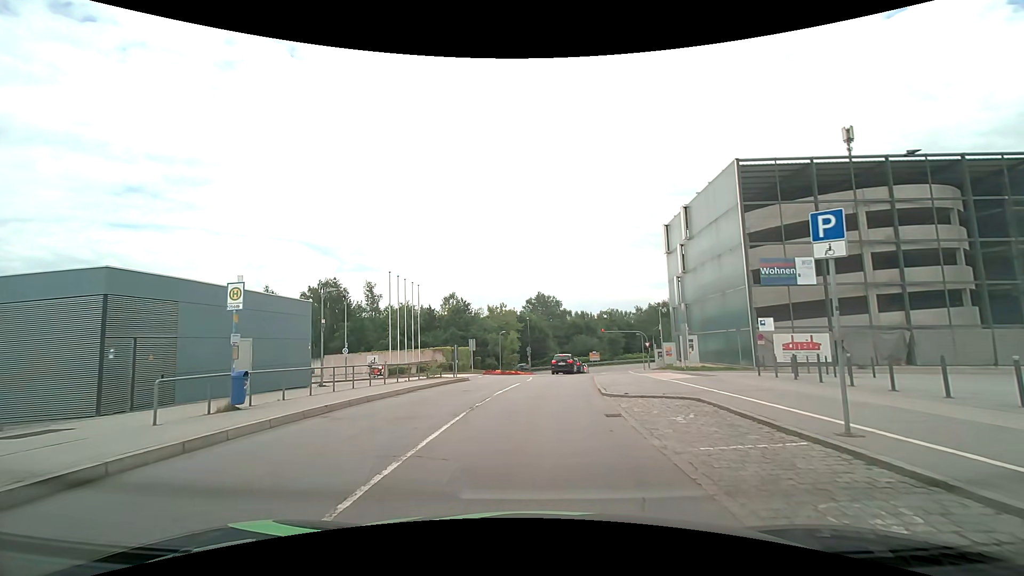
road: residential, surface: asphalt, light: Day
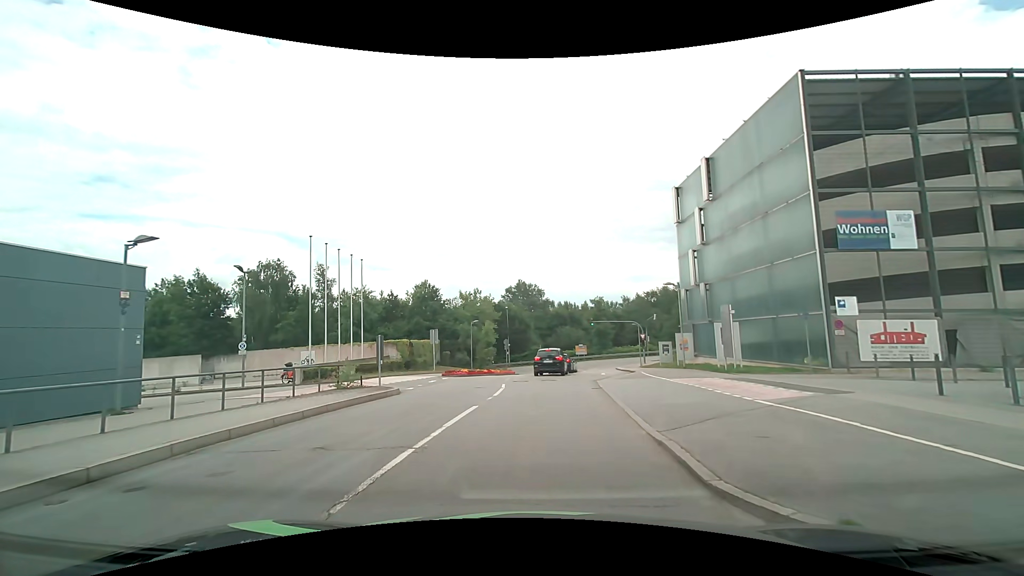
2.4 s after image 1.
(+0.2, +10.5) m; +2°
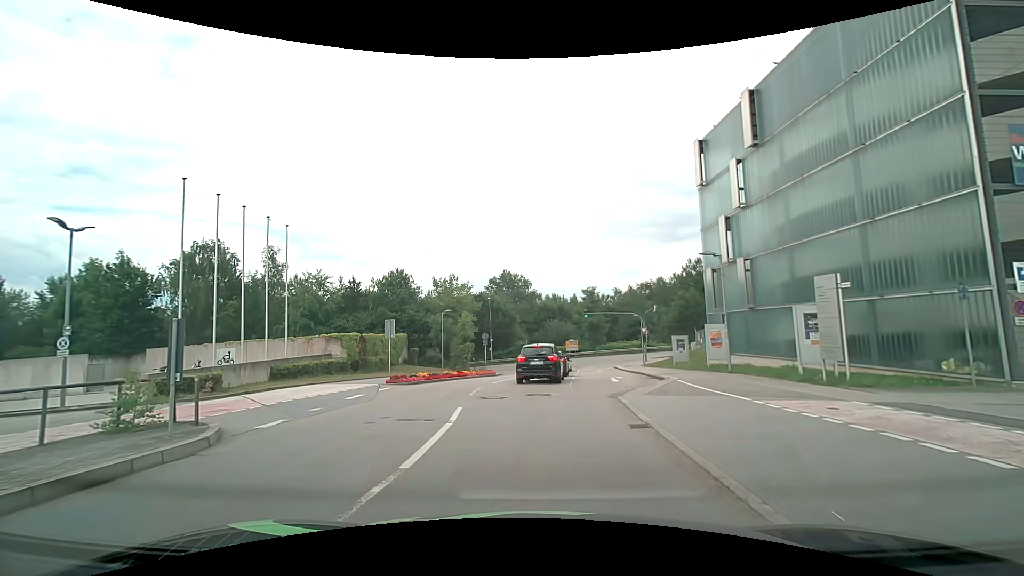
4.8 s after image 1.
(+0.1, +9.0) m; +1°
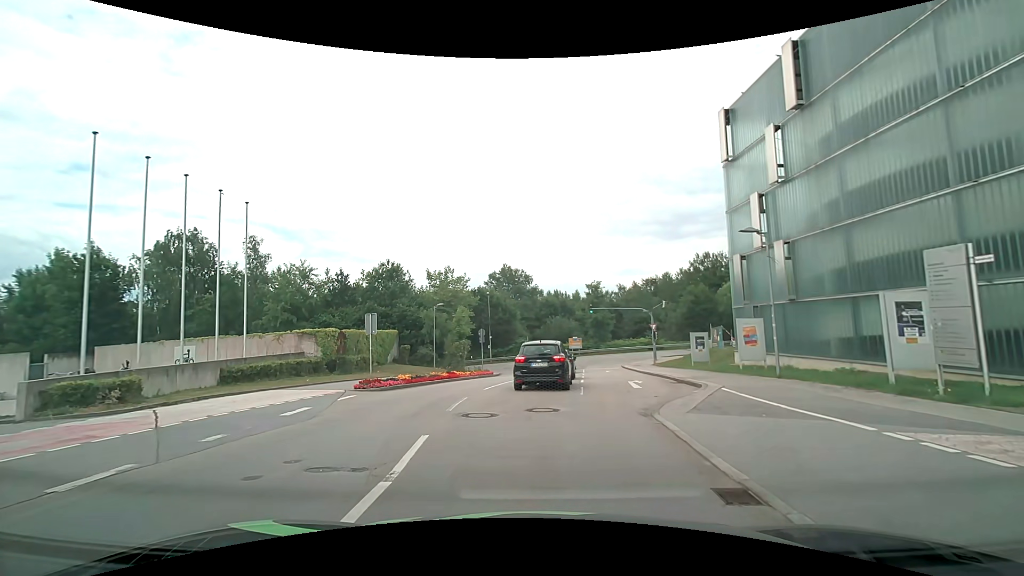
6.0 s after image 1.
(0.0, +4.0) m; 0°
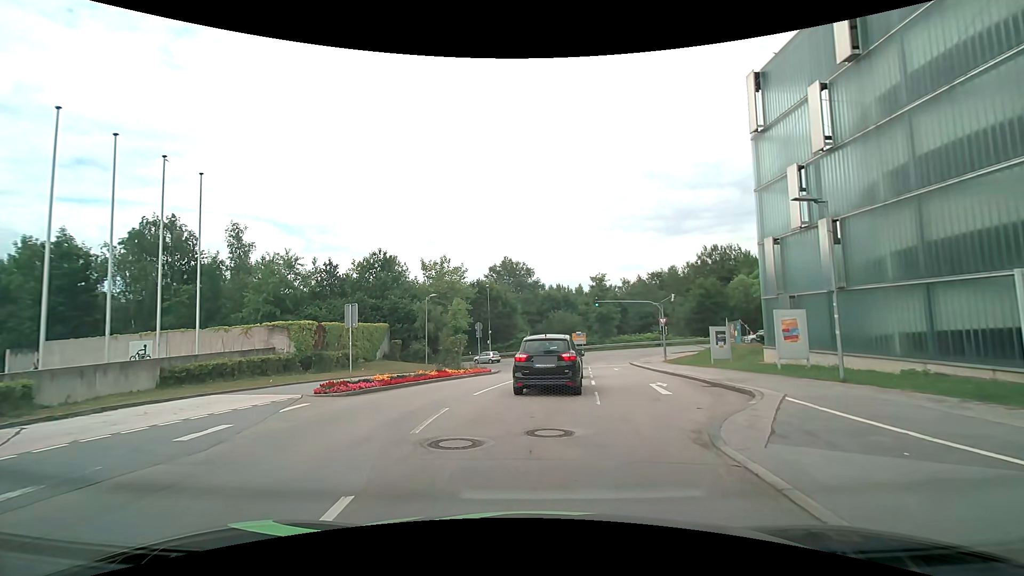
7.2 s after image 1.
(0.0, +3.3) m; 0°
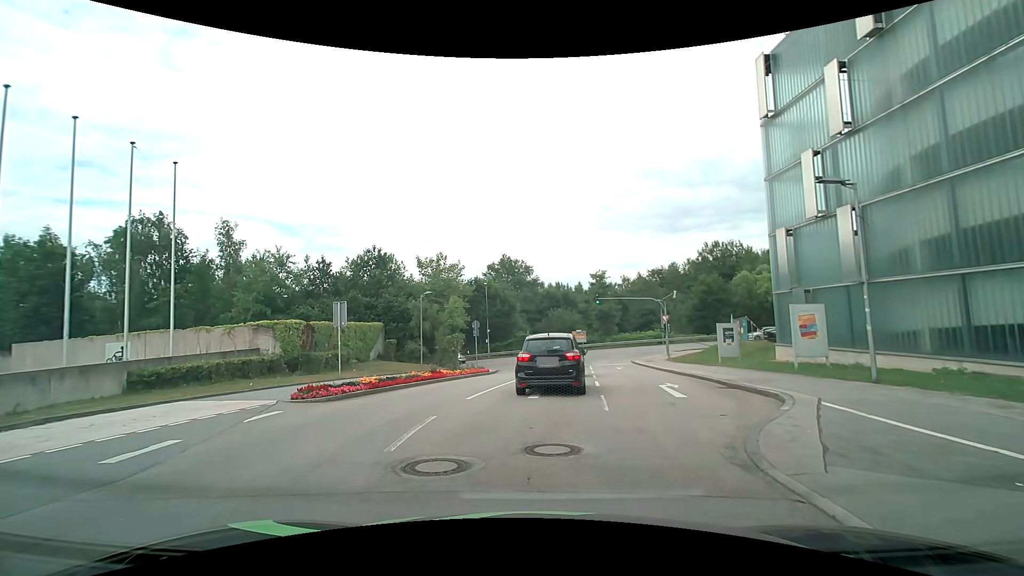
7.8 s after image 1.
(0.0, +1.3) m; 0°
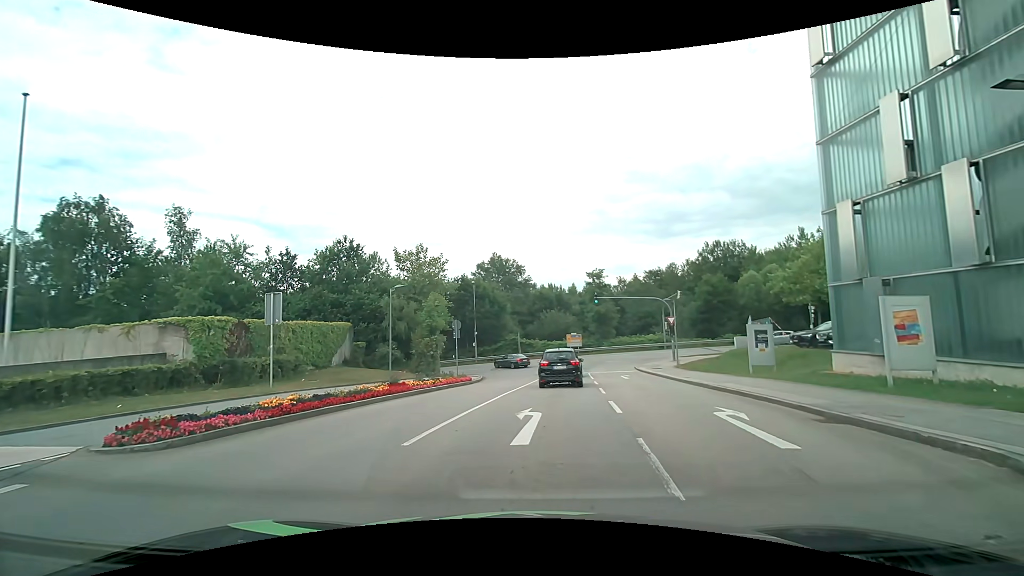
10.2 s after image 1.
(+0.1, +5.4) m; +1°
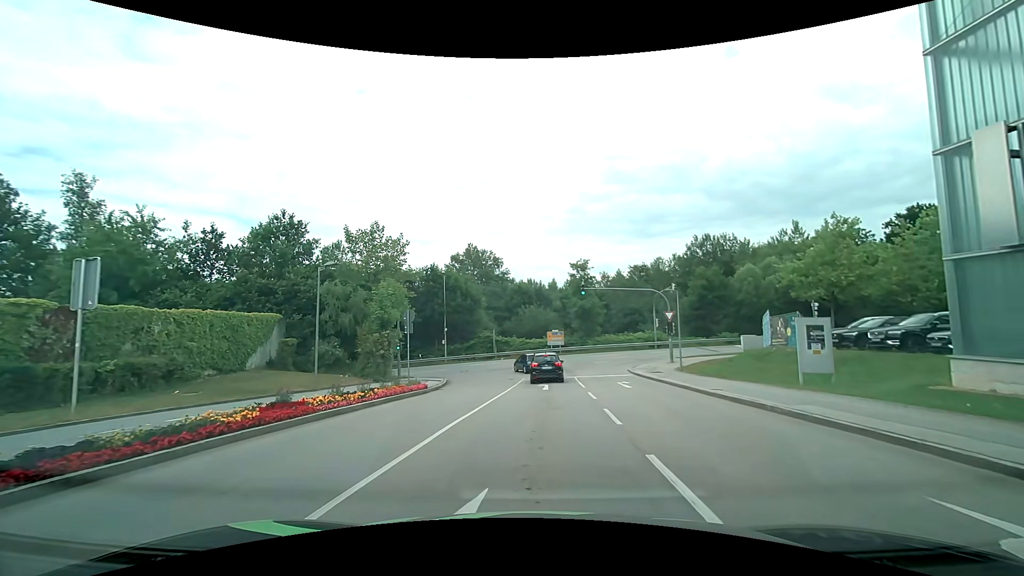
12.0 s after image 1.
(+0.1, +6.9) m; +2°
